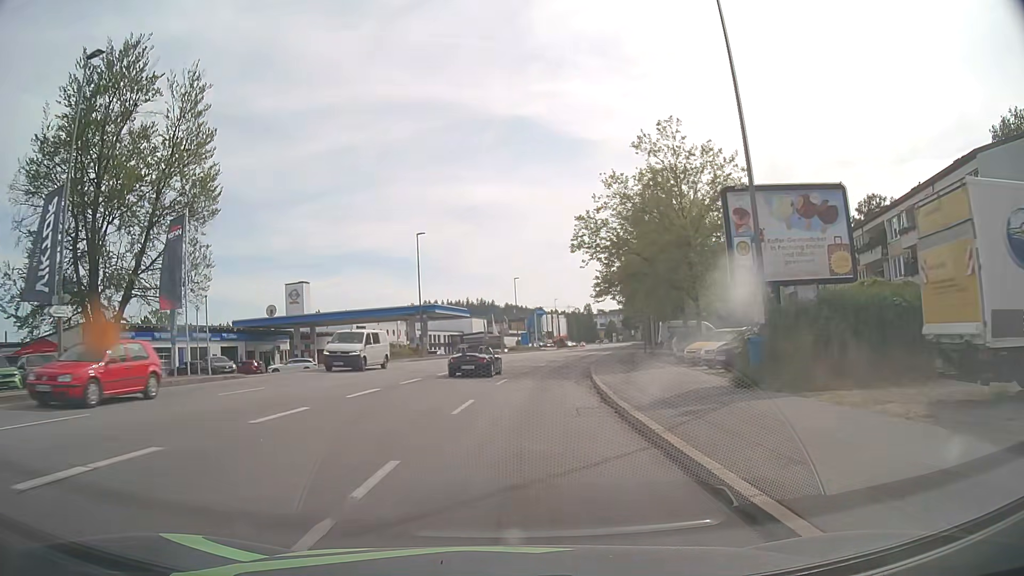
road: tertiary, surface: asphalt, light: Day
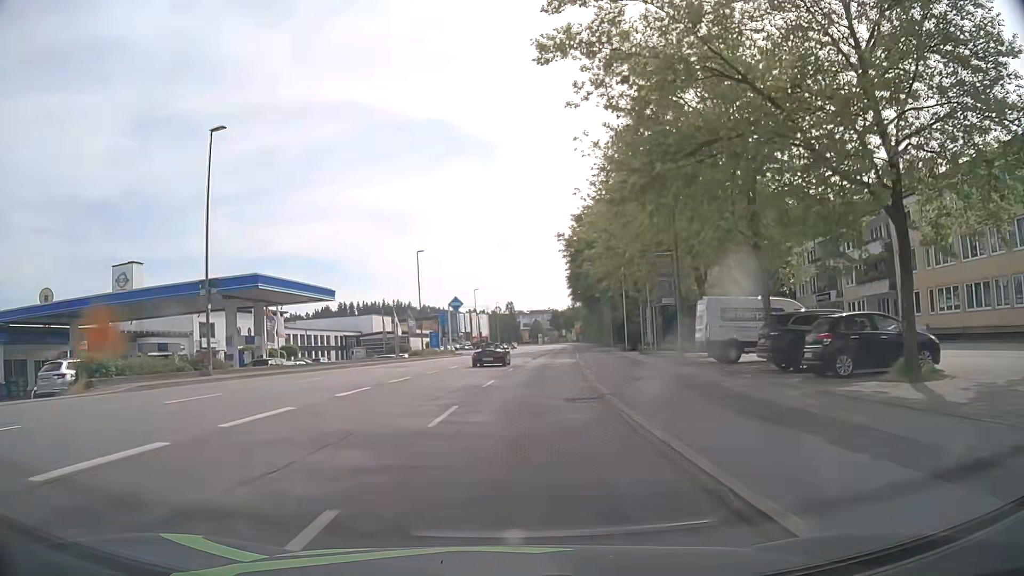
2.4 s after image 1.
(+1.5, +29.1) m; +7°
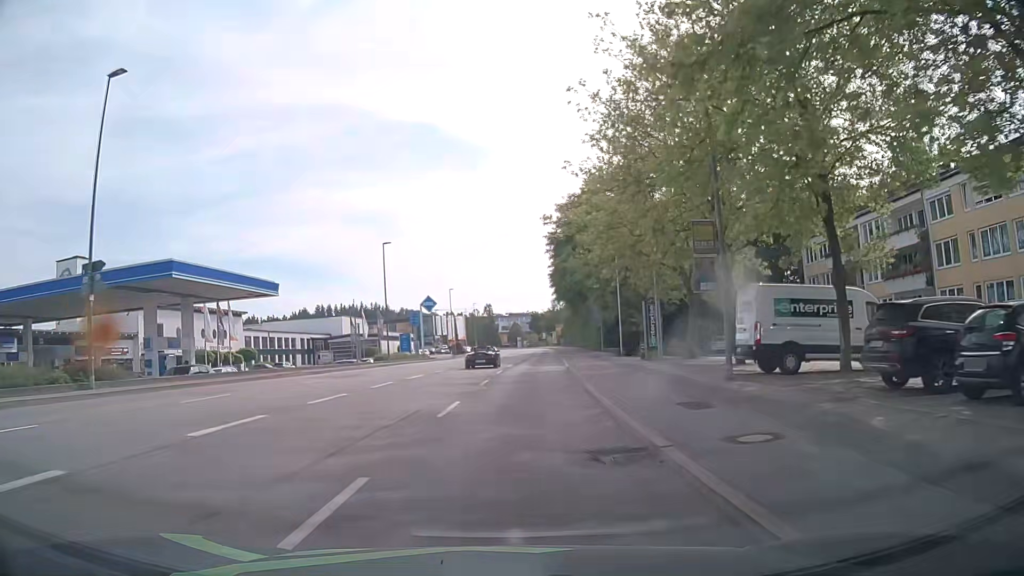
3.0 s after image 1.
(+0.1, +7.3) m; +2°
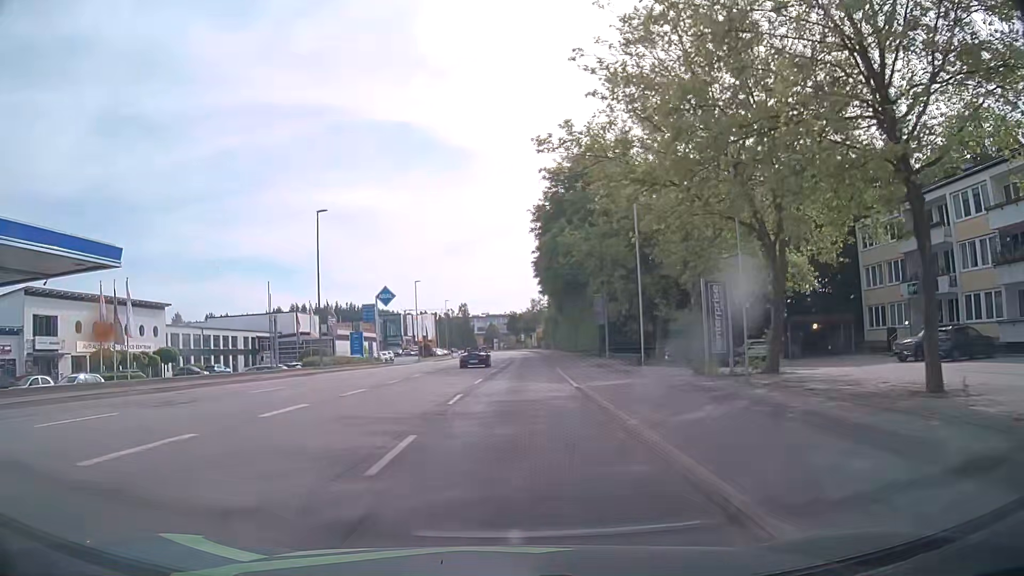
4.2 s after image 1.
(+0.2, +14.6) m; +2°
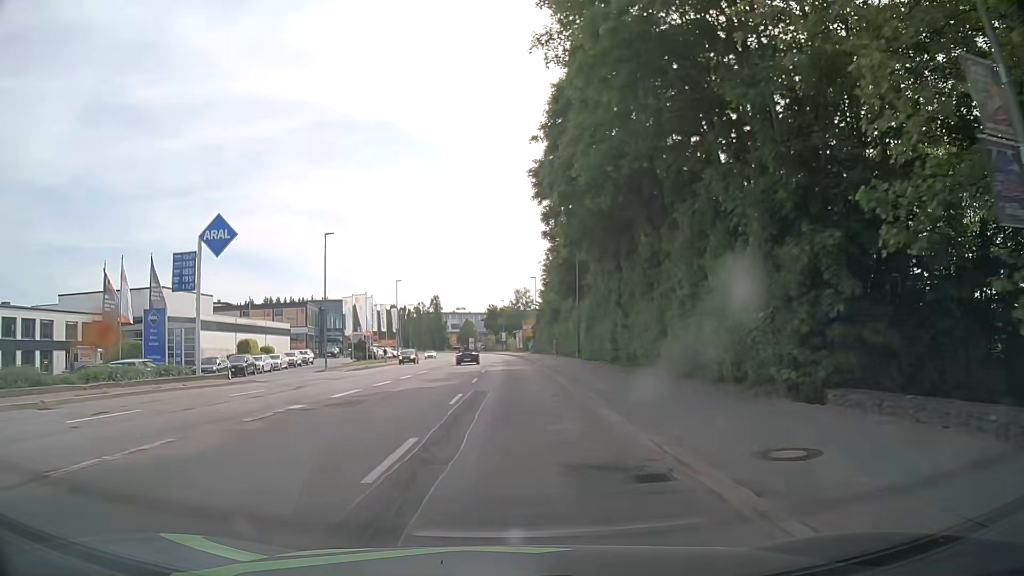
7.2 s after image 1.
(+1.0, +36.5) m; +2°
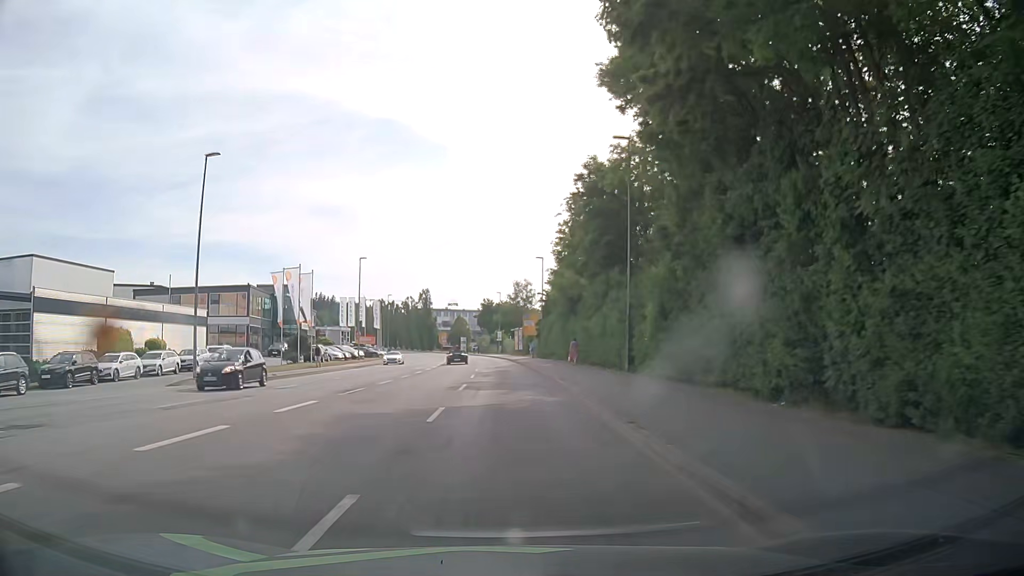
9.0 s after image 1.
(+0.1, +21.9) m; 0°
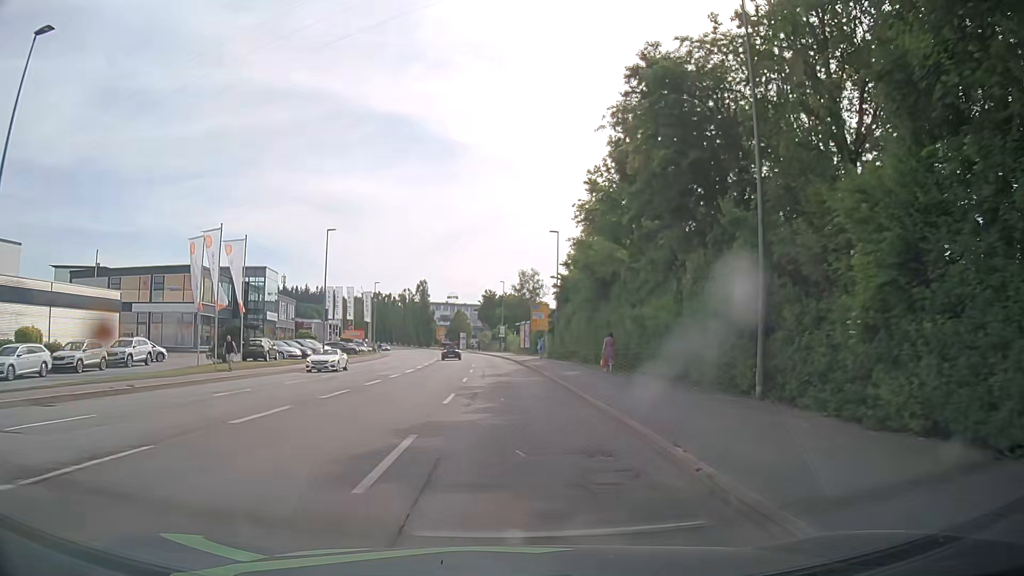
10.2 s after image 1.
(0.0, +14.6) m; 0°
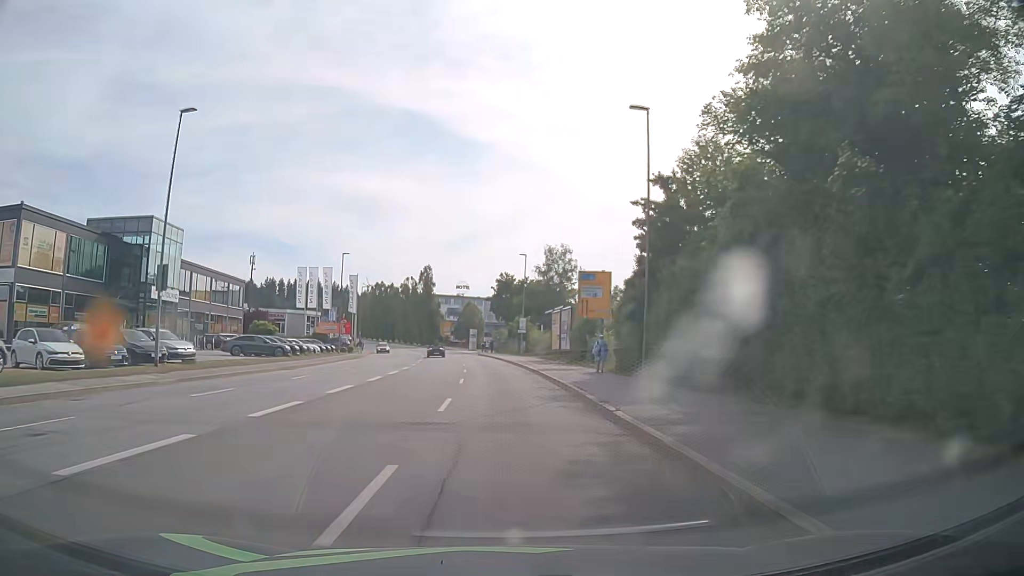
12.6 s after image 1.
(-0.5, +29.3) m; -2°
(0, +10) (0, +20) (-1, +30) (-1, +40) (-2, +50) (-3, +60) (-4, +70) (-5, +80) (-7, +90) (-8, +100) m
